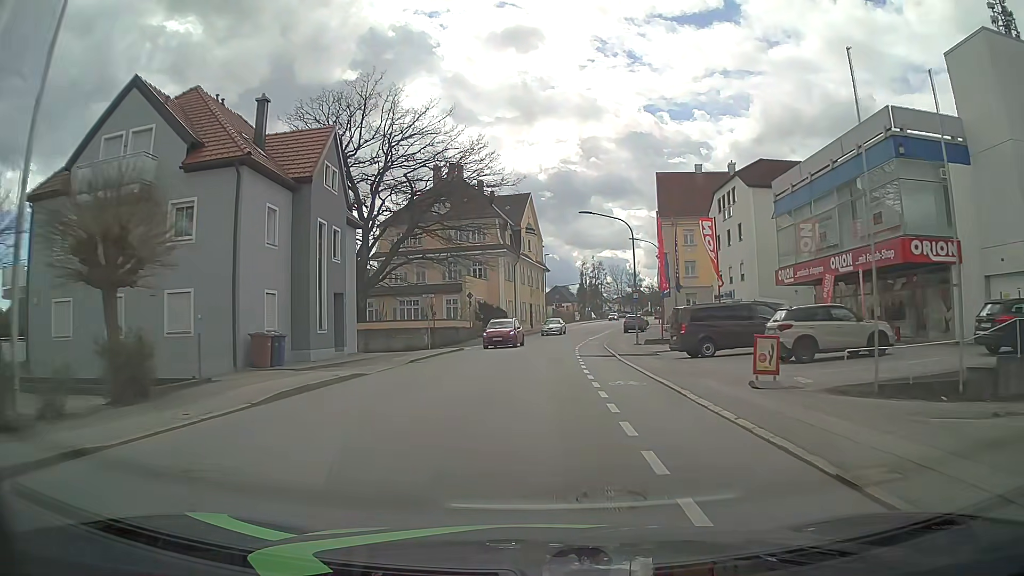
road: tertiary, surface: asphalt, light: Day
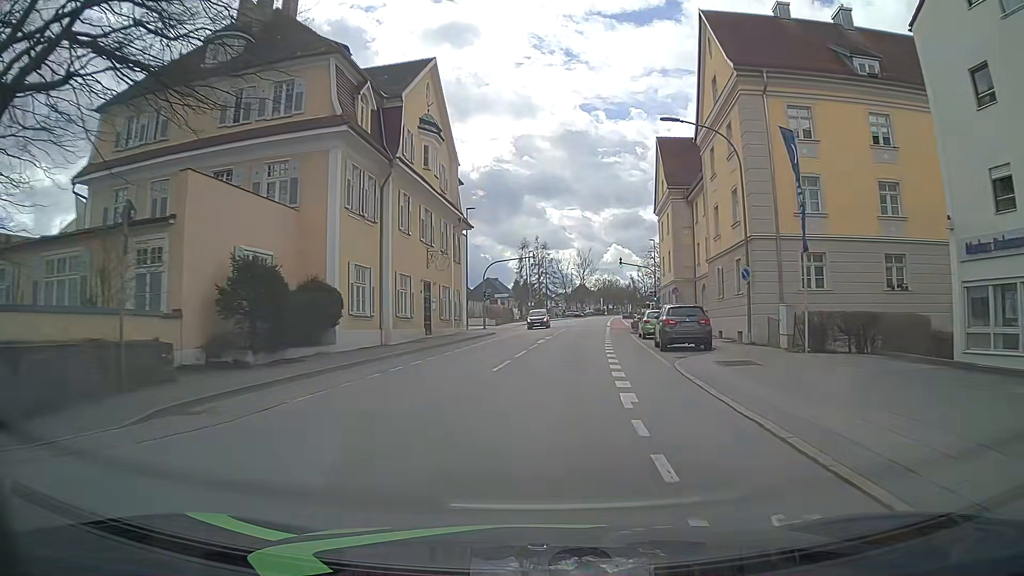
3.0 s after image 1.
(+1.6, +39.2) m; +5°
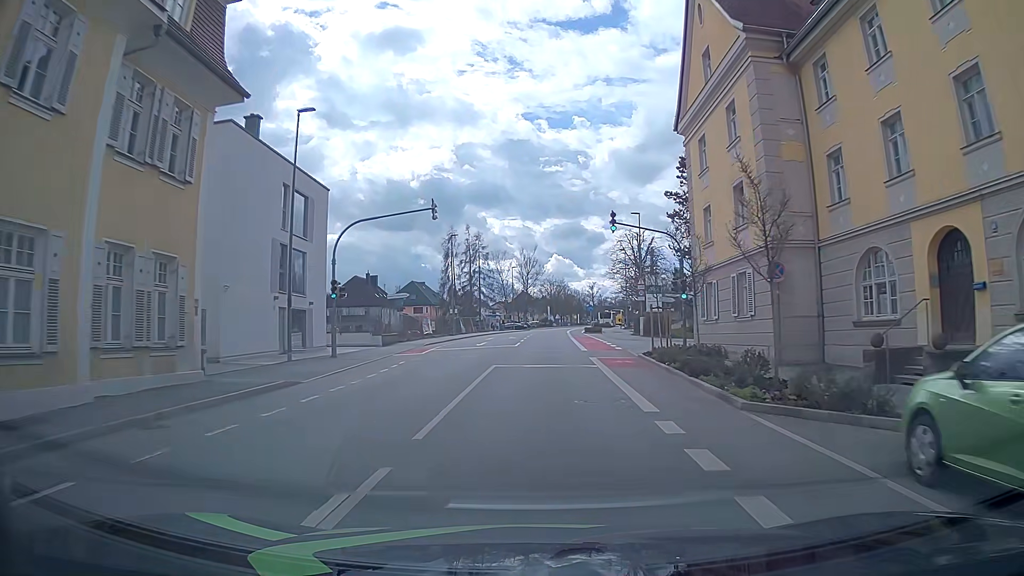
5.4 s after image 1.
(+1.8, +30.4) m; +5°
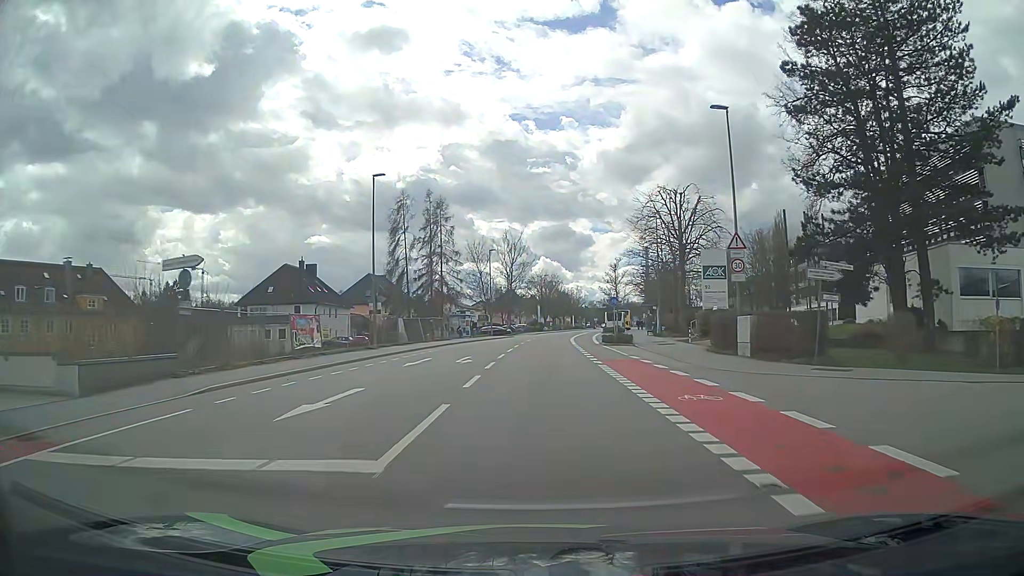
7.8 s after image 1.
(+0.4, +29.8) m; +1°
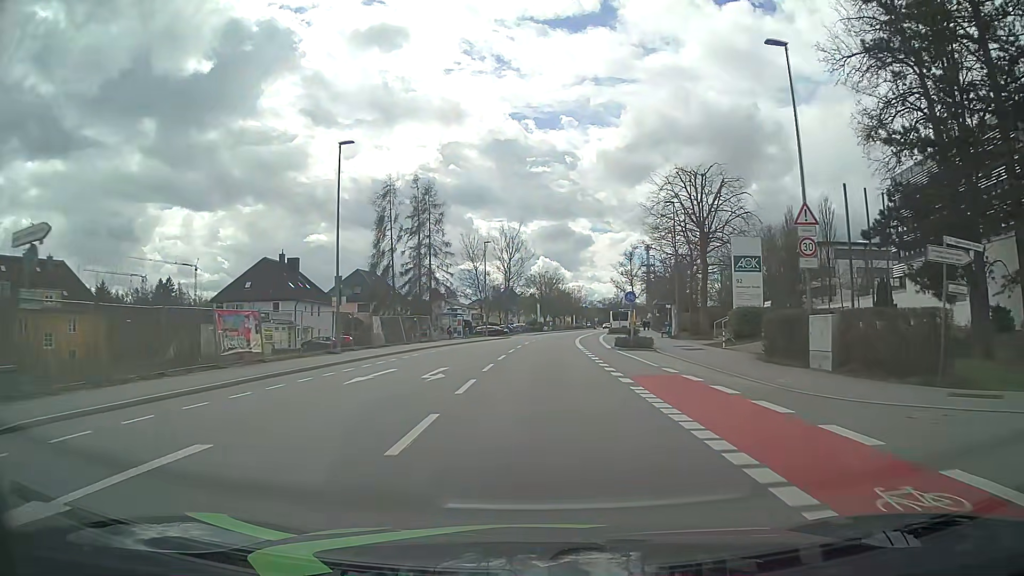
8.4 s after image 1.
(0.0, +7.3) m; 0°
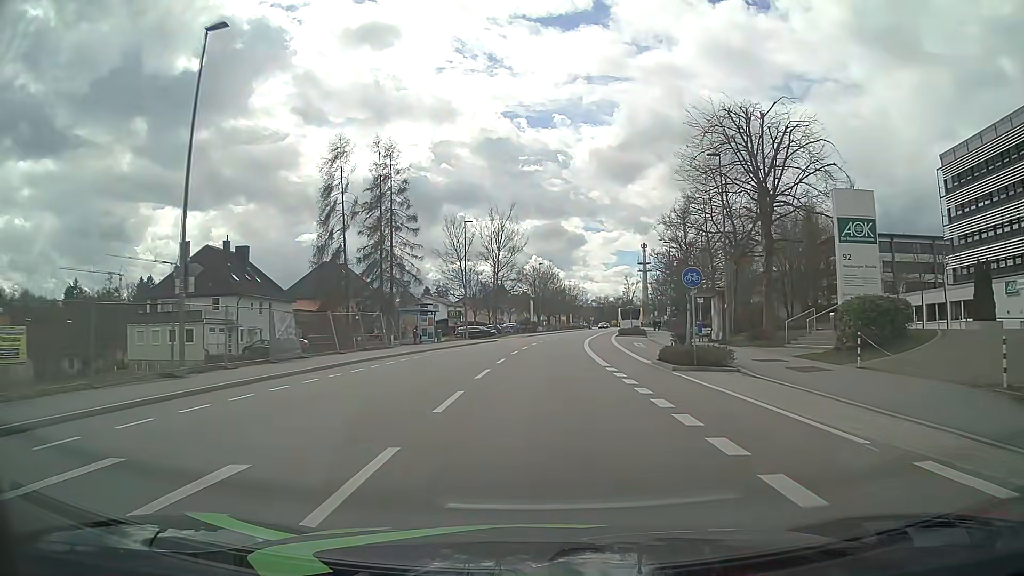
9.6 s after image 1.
(0.0, +14.6) m; 0°
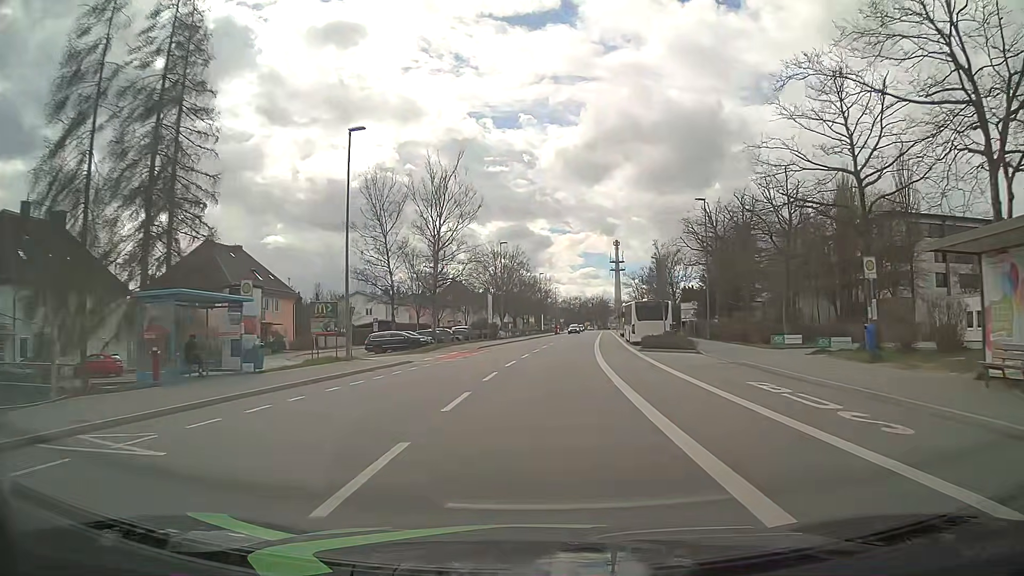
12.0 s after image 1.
(+0.9, +29.2) m; +3°
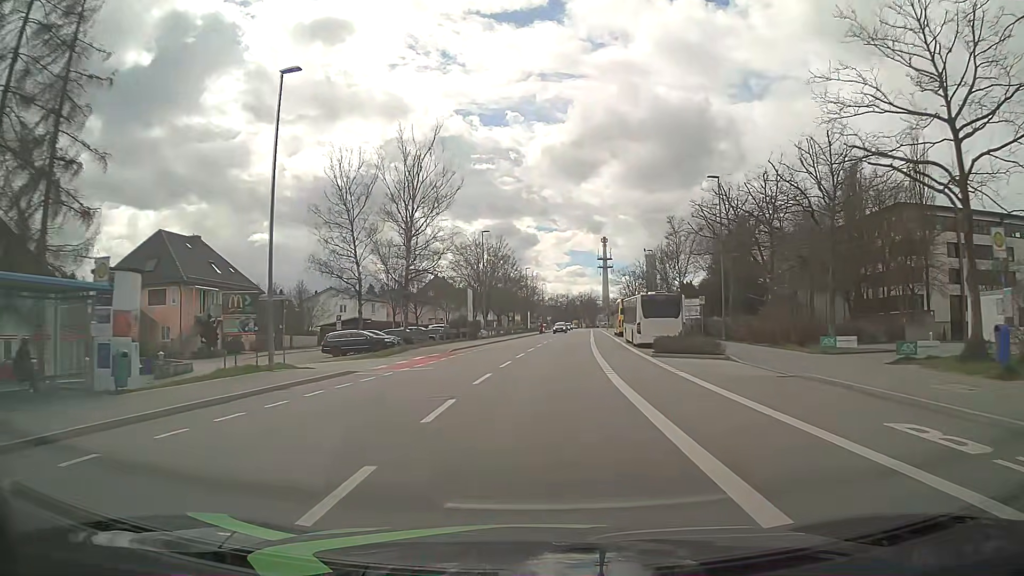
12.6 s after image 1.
(+0.1, +7.3) m; +2°
(0, +10) (0, +20) (+1, +30) (+2, +40) (+3, +50) (+3, +60) (+4, +70) (+5, +80) (+6, +90) (+7, +100) m
